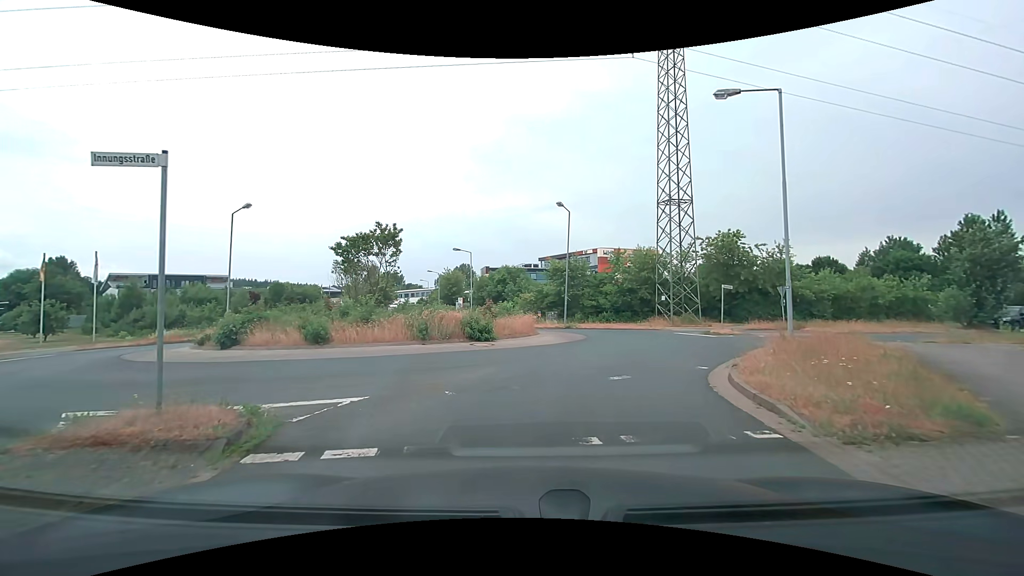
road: residential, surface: asphalt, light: Day
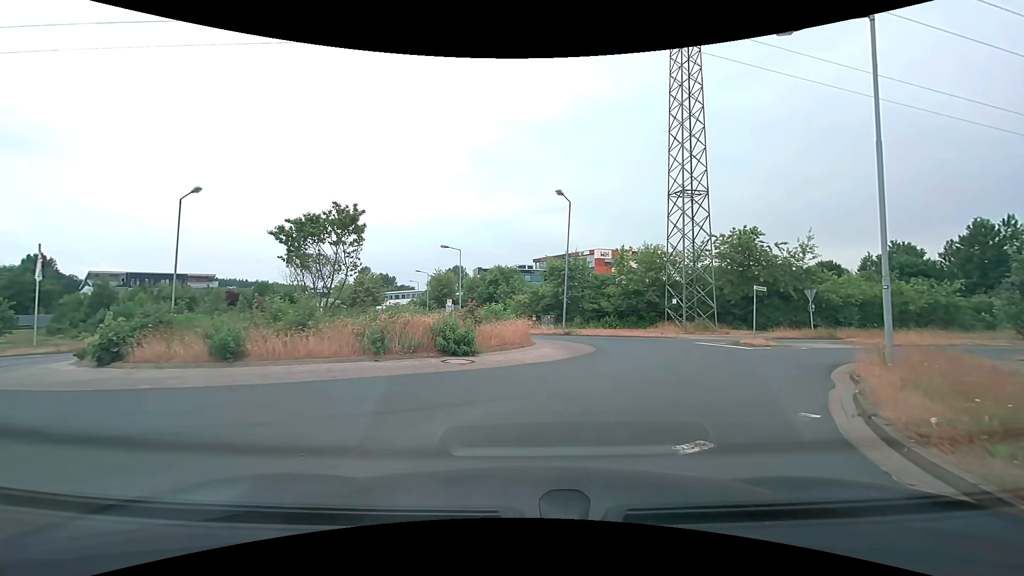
(0.0, +4.4) m; 0°
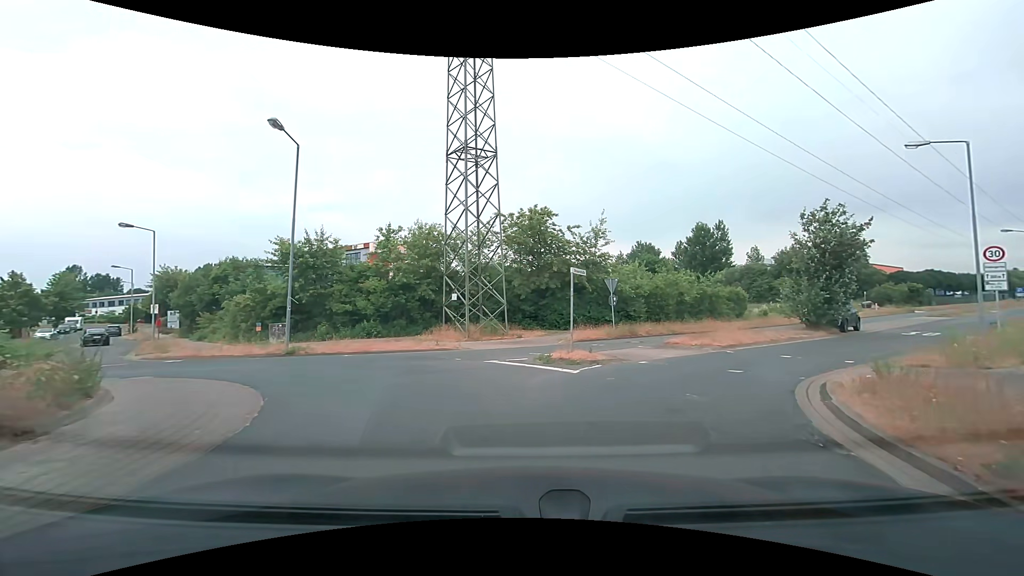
(+2.2, +9.7) m; +24°
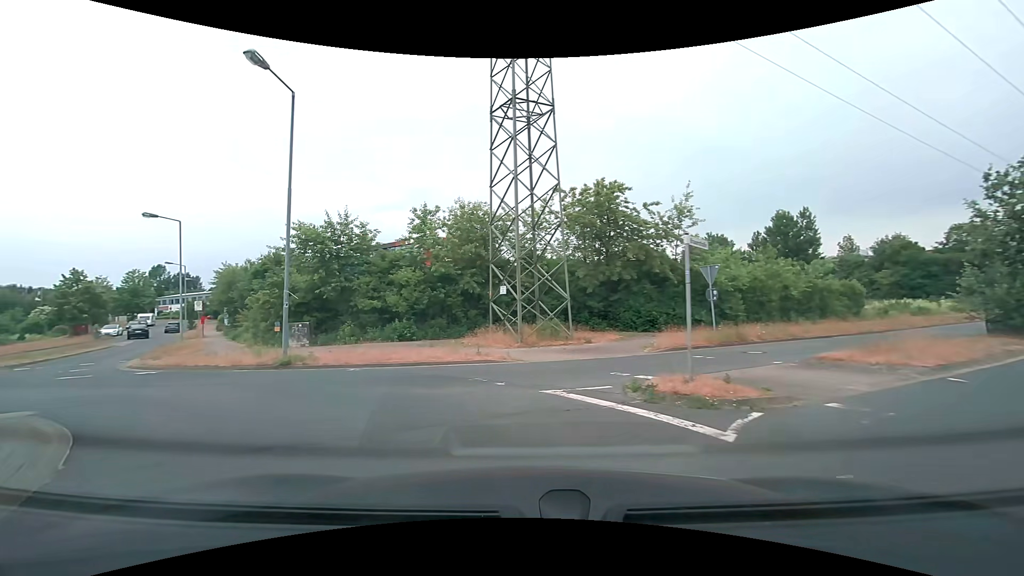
(0.0, +5.4) m; -5°
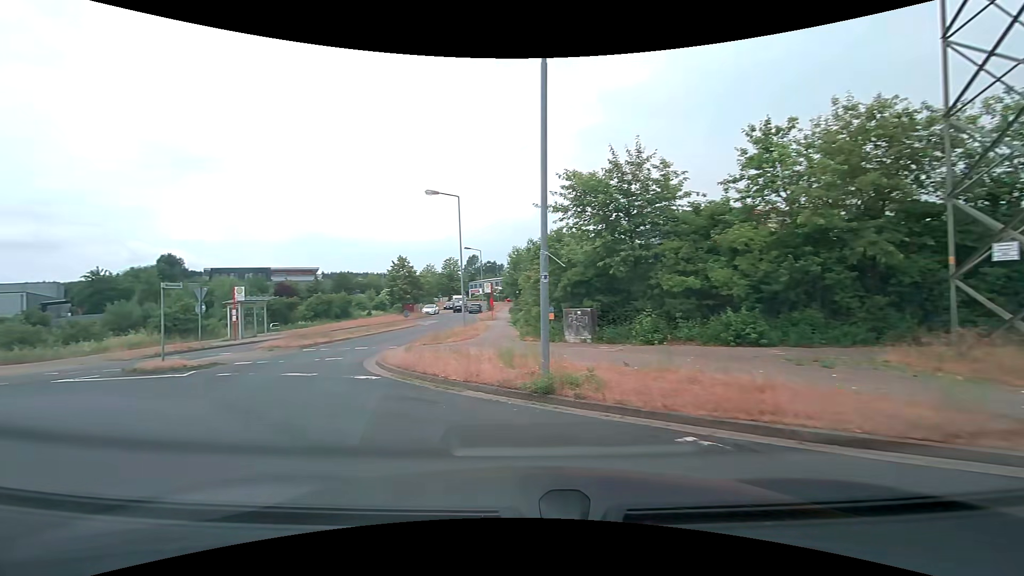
(-2.2, +7.9) m; -31°
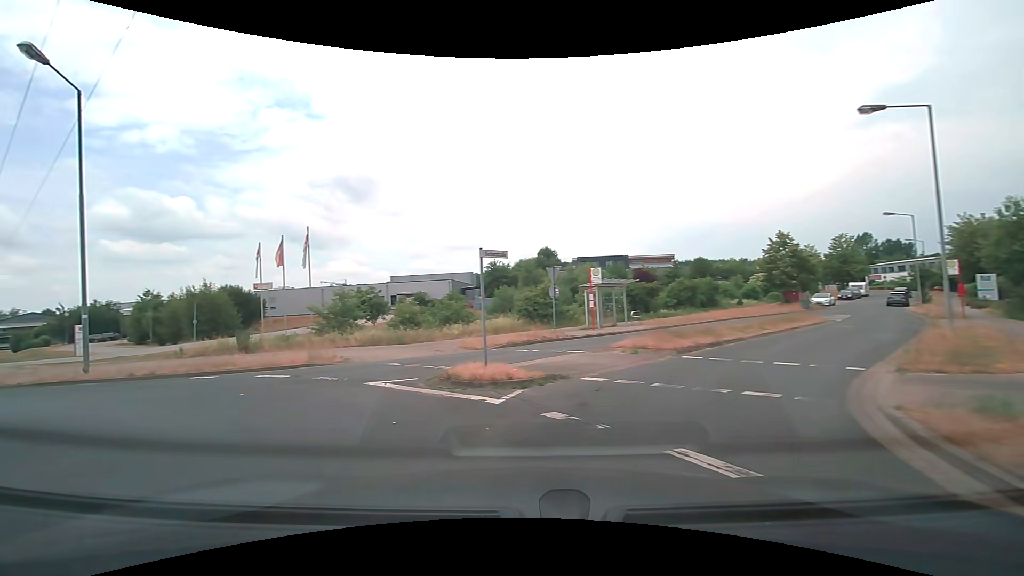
(-2.6, +7.5) m; -39°
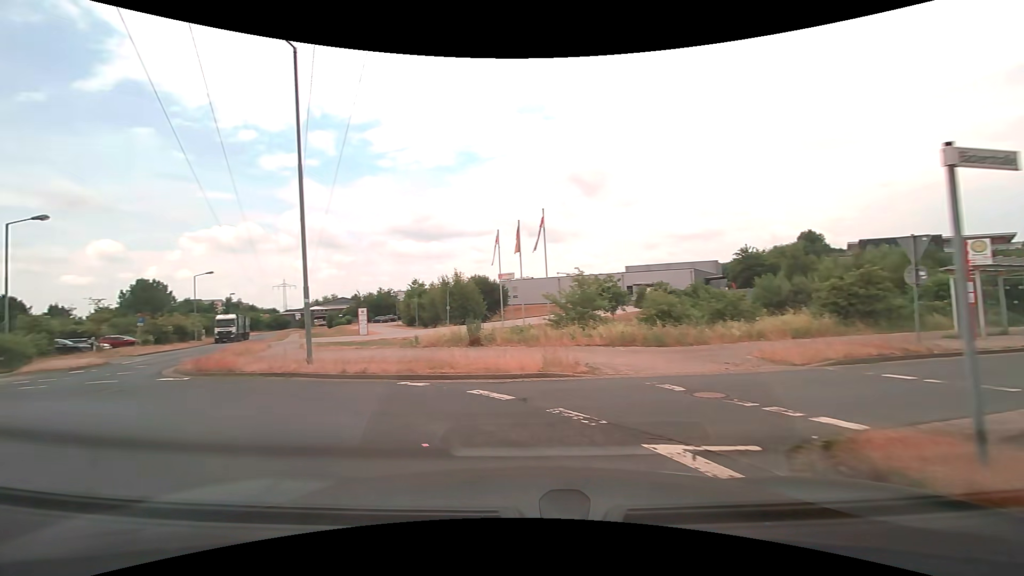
(-1.2, +5.1) m; -27°
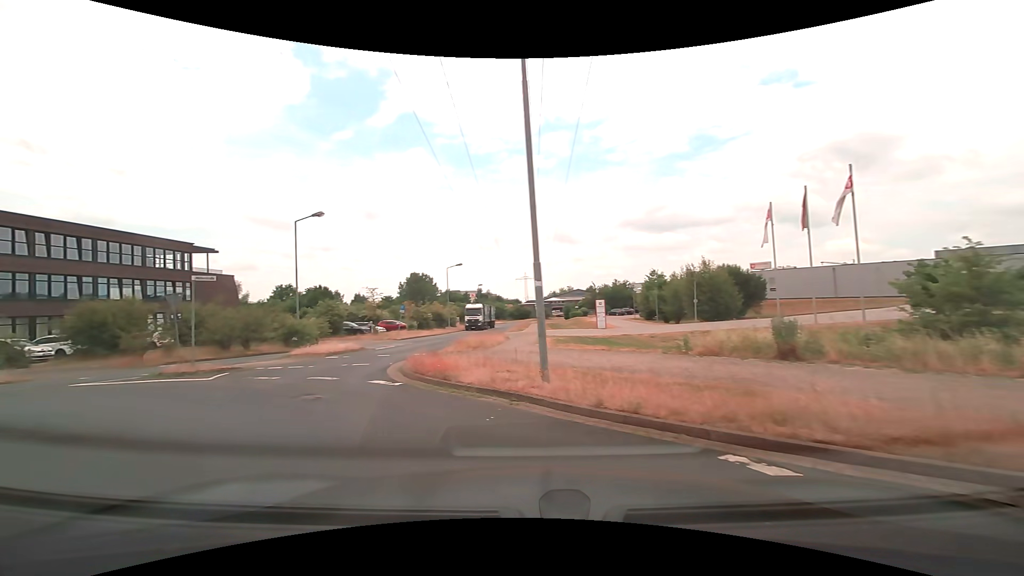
(-1.1, +5.0) m; -26°
(-3, +9) (-7, +19) (-6, +29) (-5, +39) (-5, +49) (-5, +59) (-5, +69) (-5, +79) (-4, +89) (-4, +99) m
